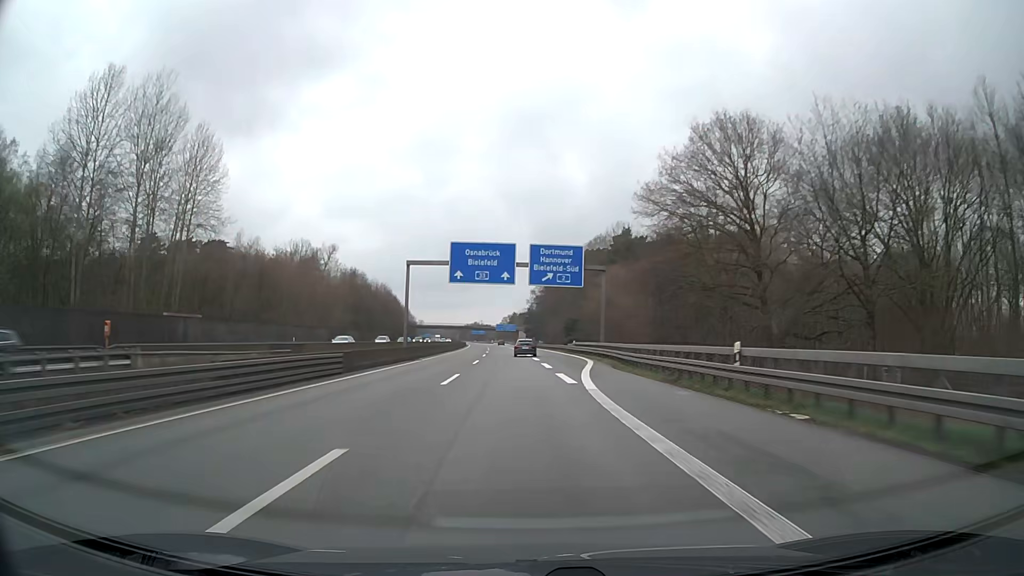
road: motorway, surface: asphalt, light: Day
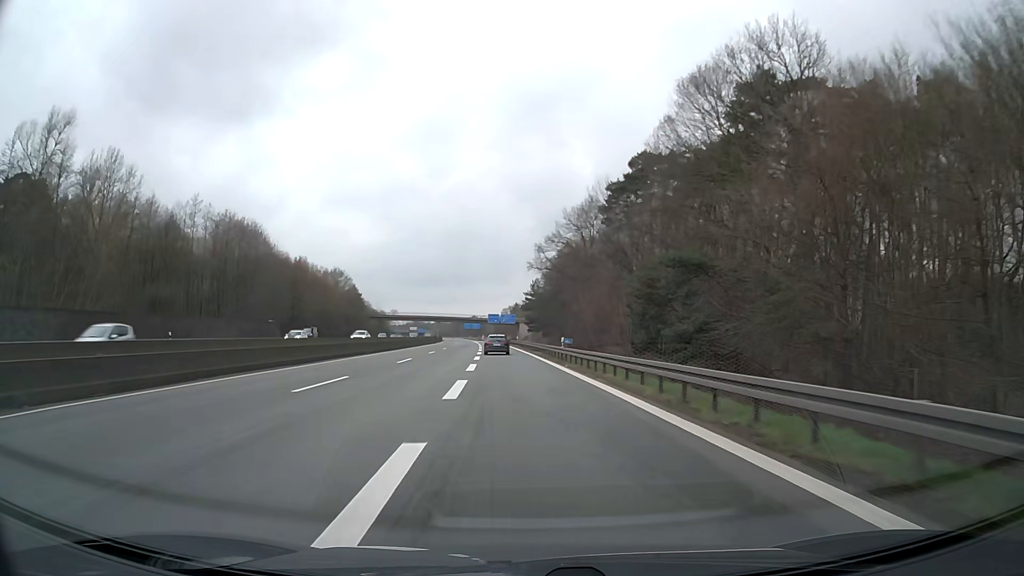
(+0.5, +77.8) m; 0°
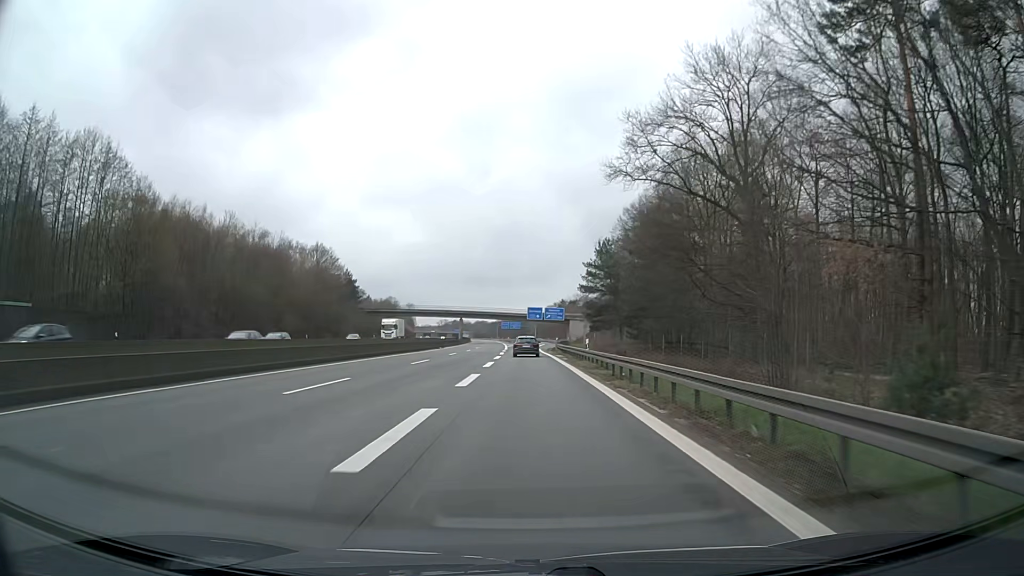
(-1.9, +55.6) m; -4°
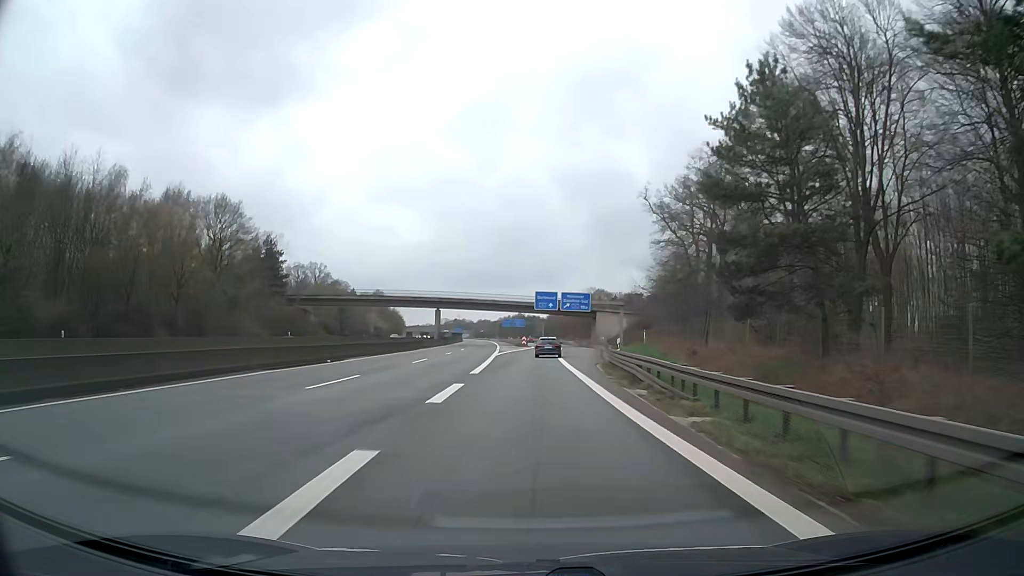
(-0.1, +52.9) m; 0°
(0, +10) (0, +20) (0, +30) (+1, +40) (+1, +50) (+1, +60) (+2, +70) (+2, +80) (+3, +90) (+3, +100) m
